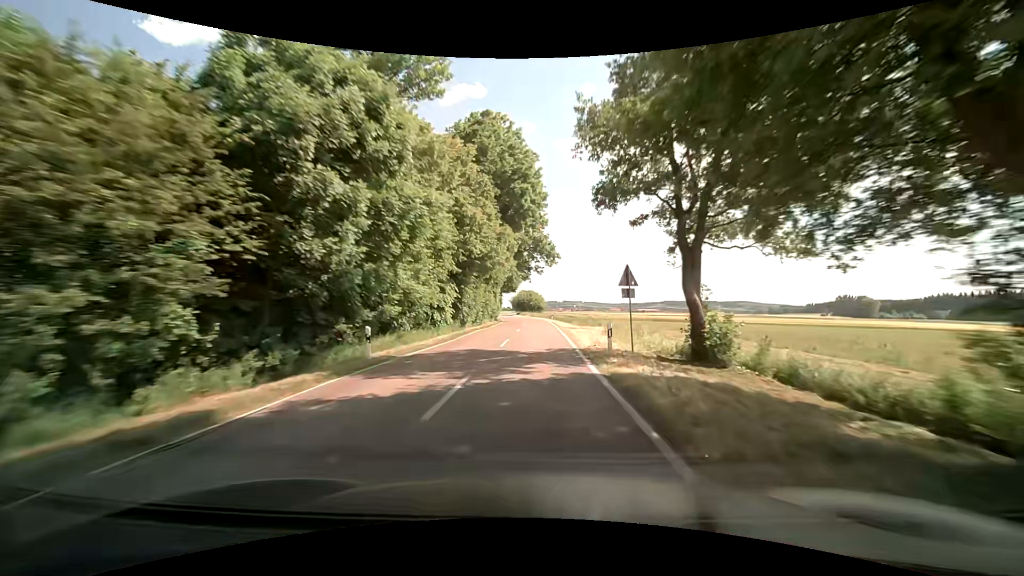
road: tertiary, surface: asphalt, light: Day
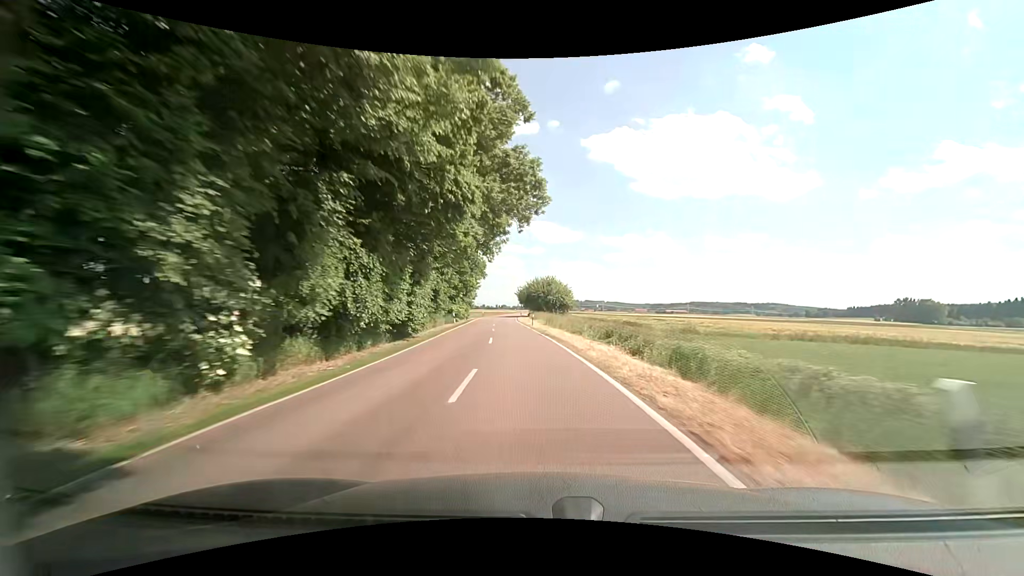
(+0.1, +60.6) m; -2°
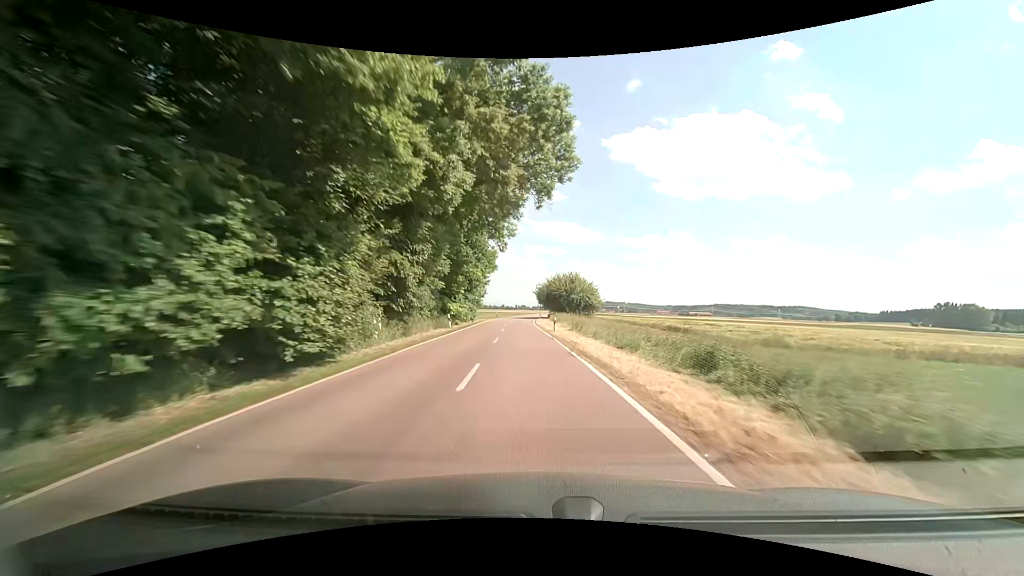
(-0.3, +11.5) m; -3°
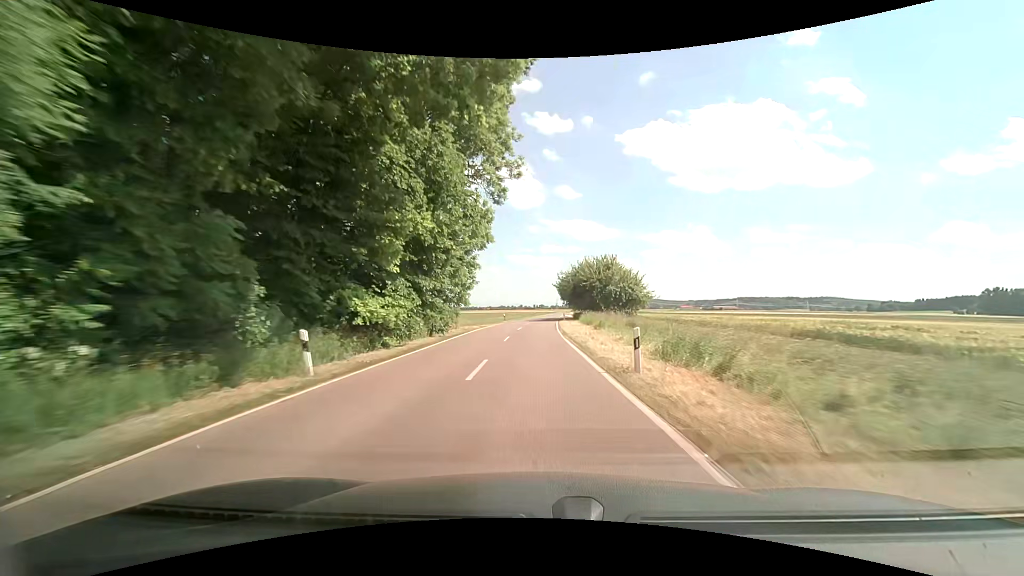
(-0.4, +23.1) m; -2°
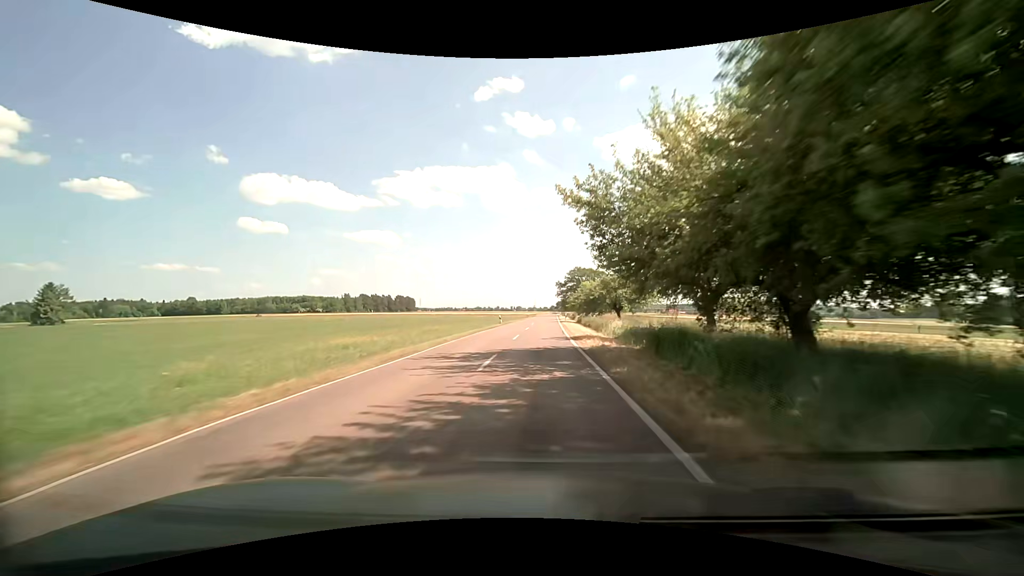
(+0.4, +60.0) m; +2°
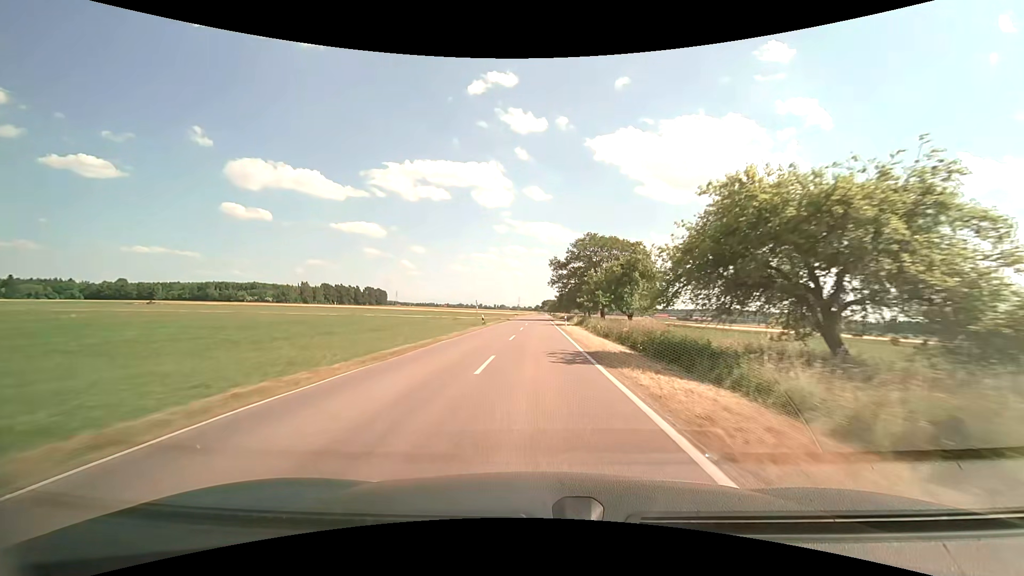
(+1.1, +63.0) m; +2°
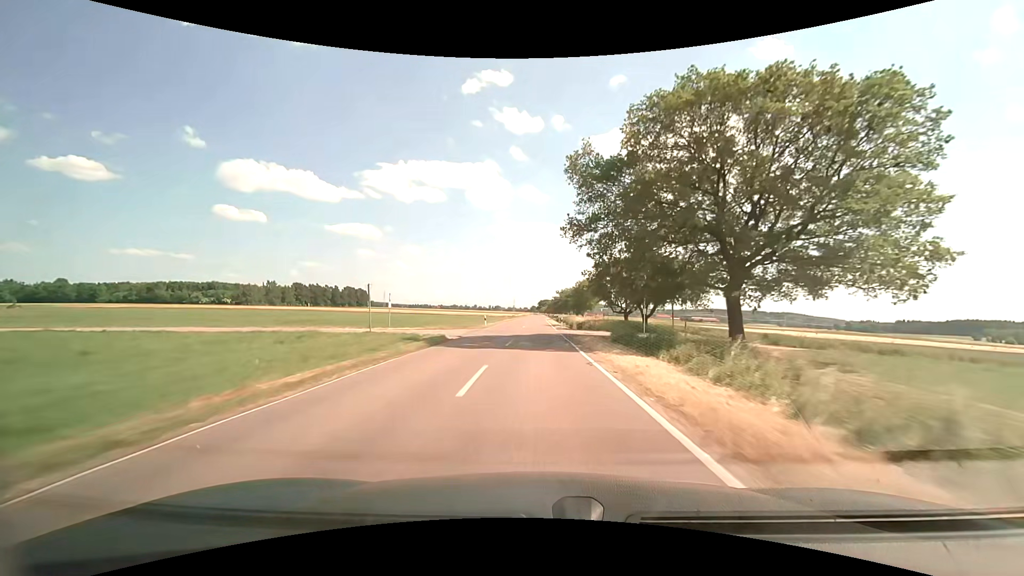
(+0.4, +52.3) m; +1°
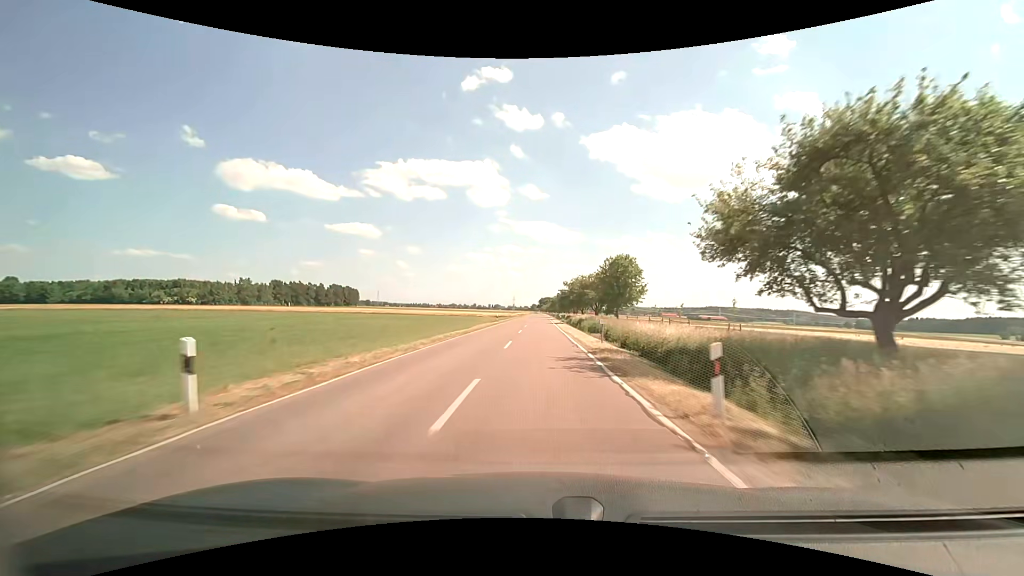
(-0.1, +39.8) m; 0°
(0, +10) (0, +20) (0, +30) (0, +40) (0, +50) (0, +60) (0, +70) (0, +80) (+1, +90) (+1, +100) m
